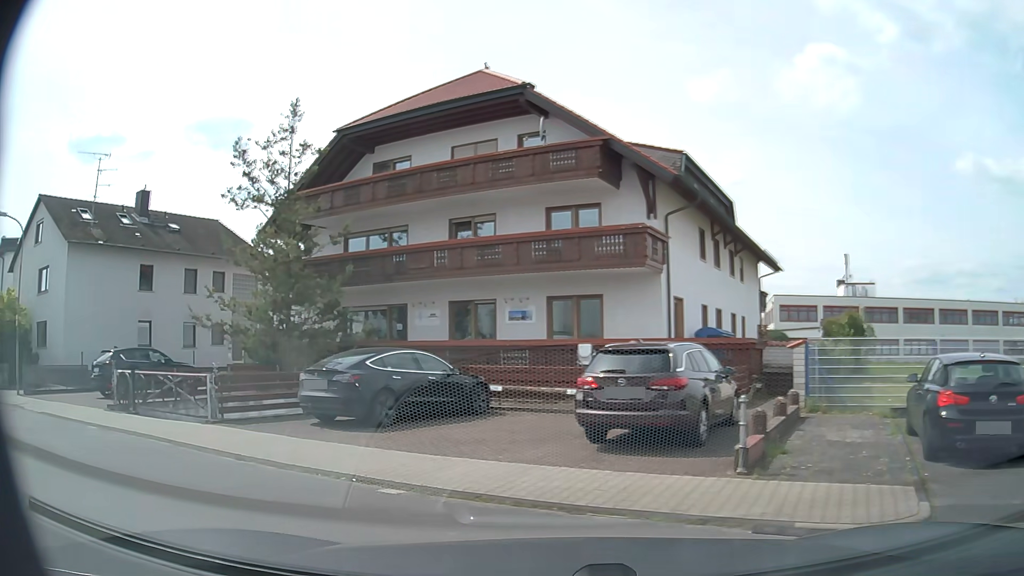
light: Day
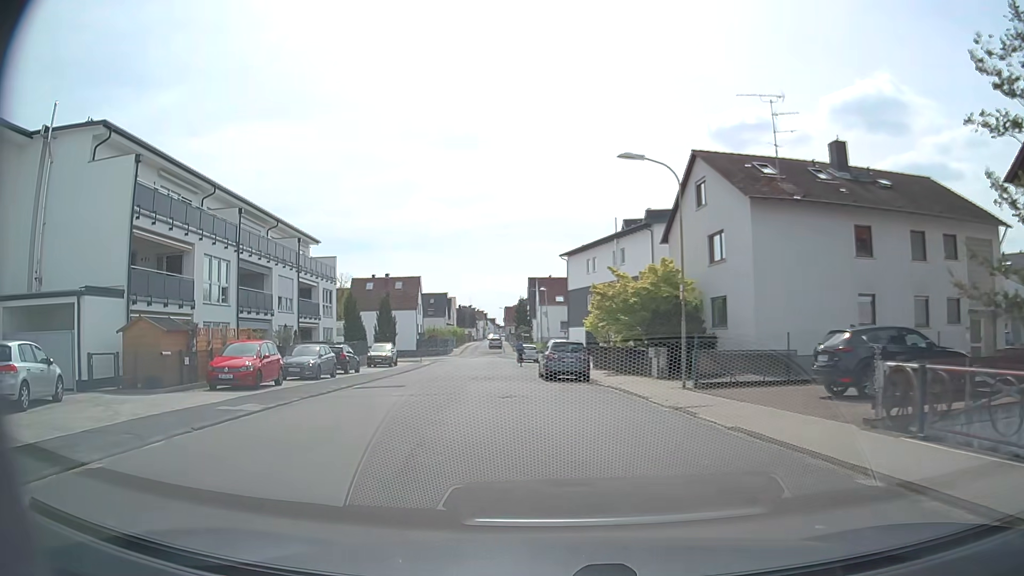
(-4.6, +6.0) m; -62°
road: residential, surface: asphalt
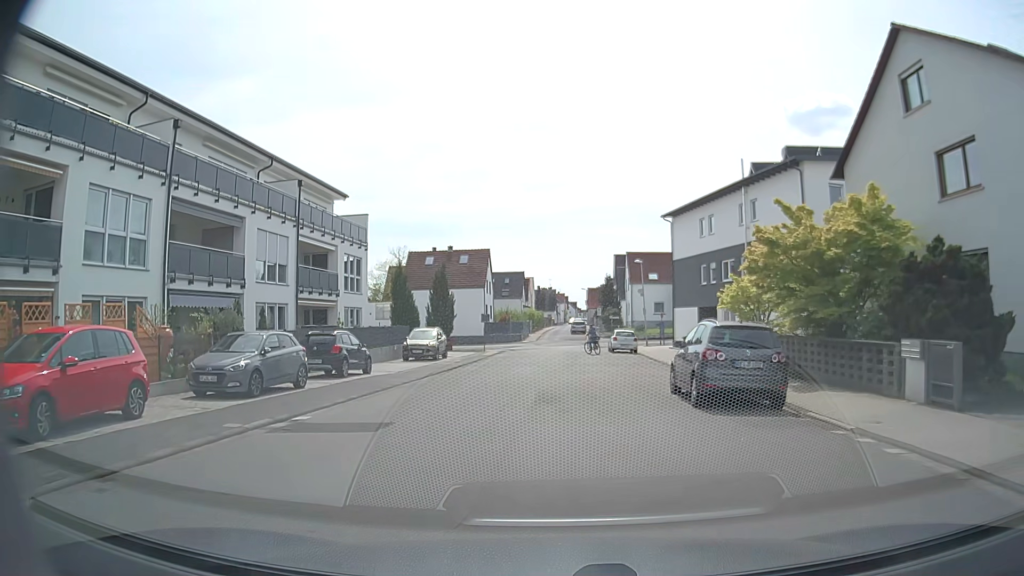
(-1.4, +13.7) m; -7°
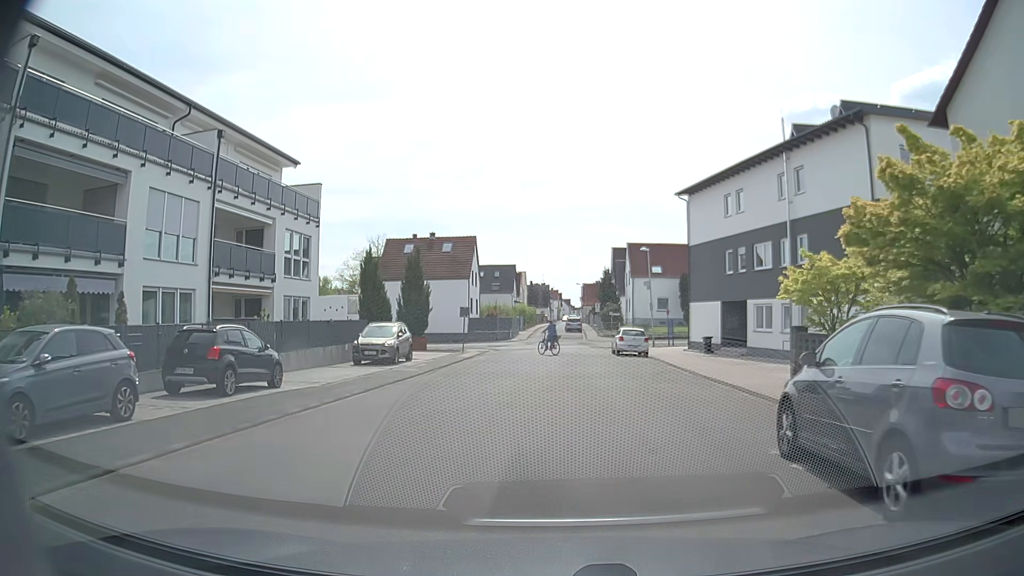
(-0.1, +7.8) m; +1°
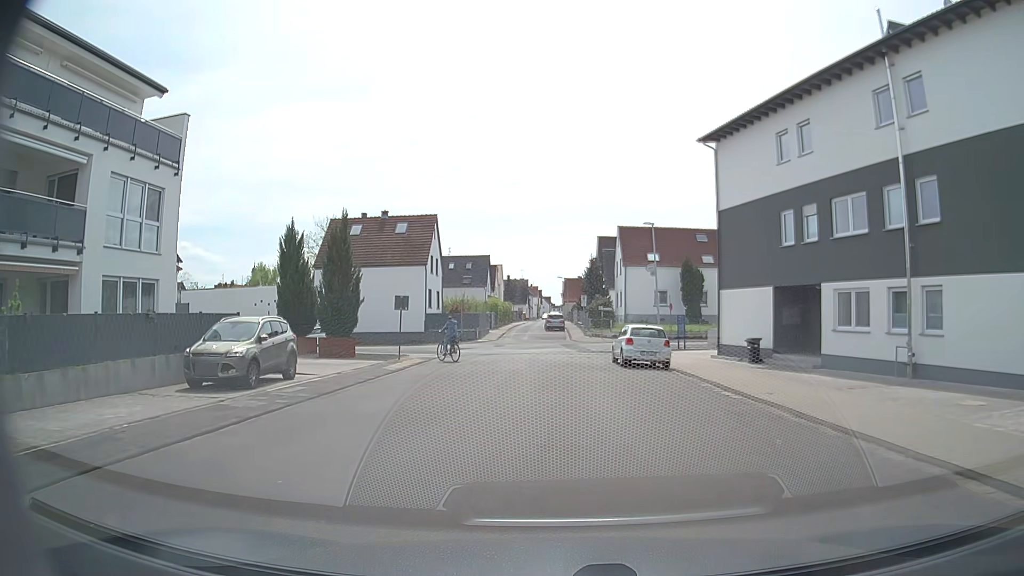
(+0.1, +11.9) m; +2°
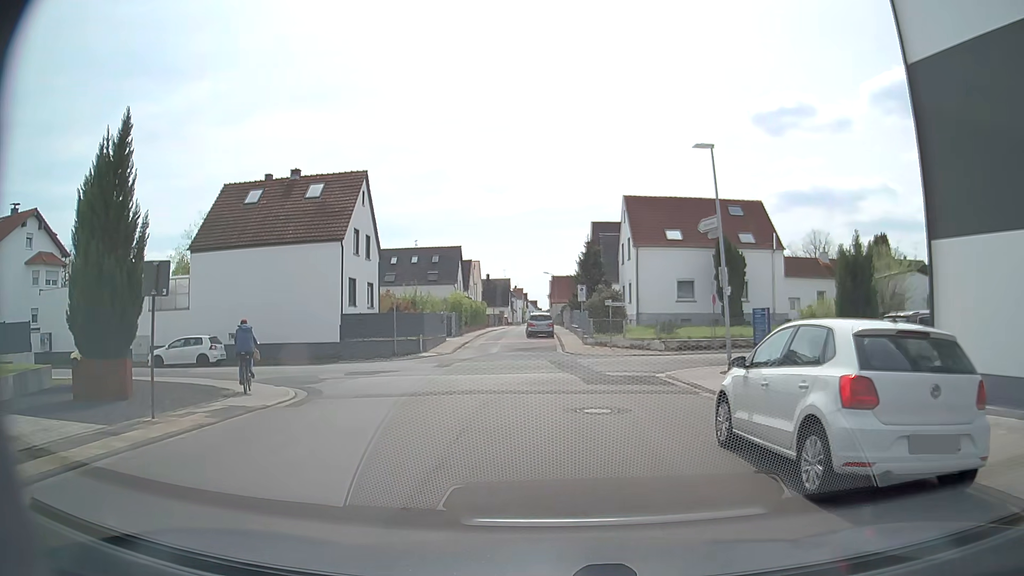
(0.0, +17.6) m; 0°
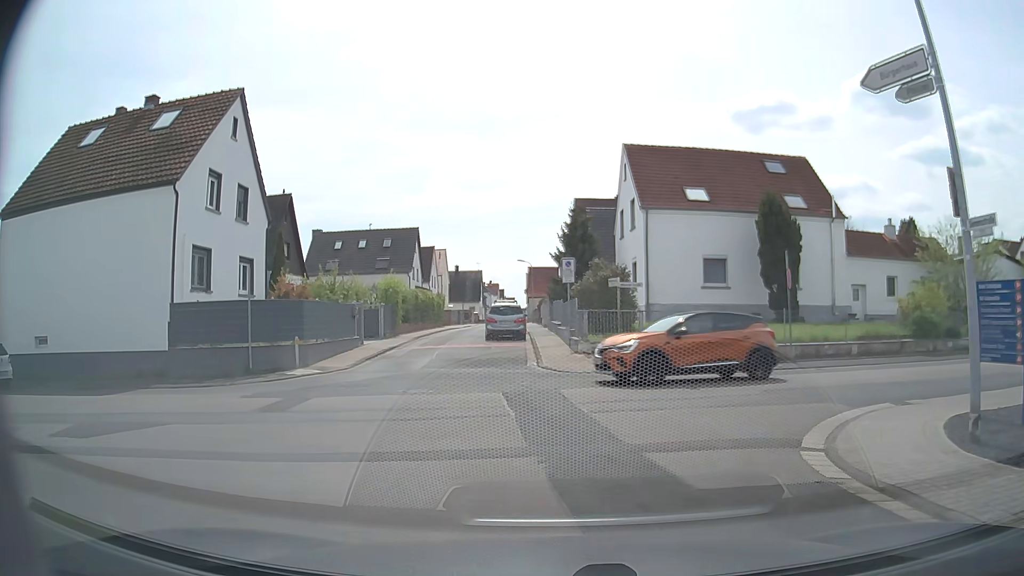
(+0.4, +13.9) m; +1°
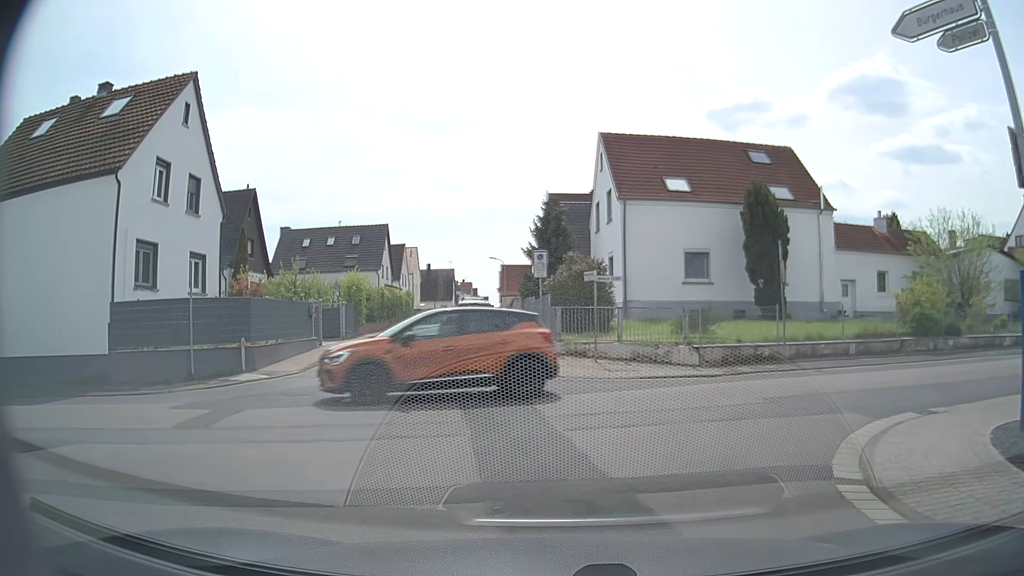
(+0.1, +1.8) m; +4°
